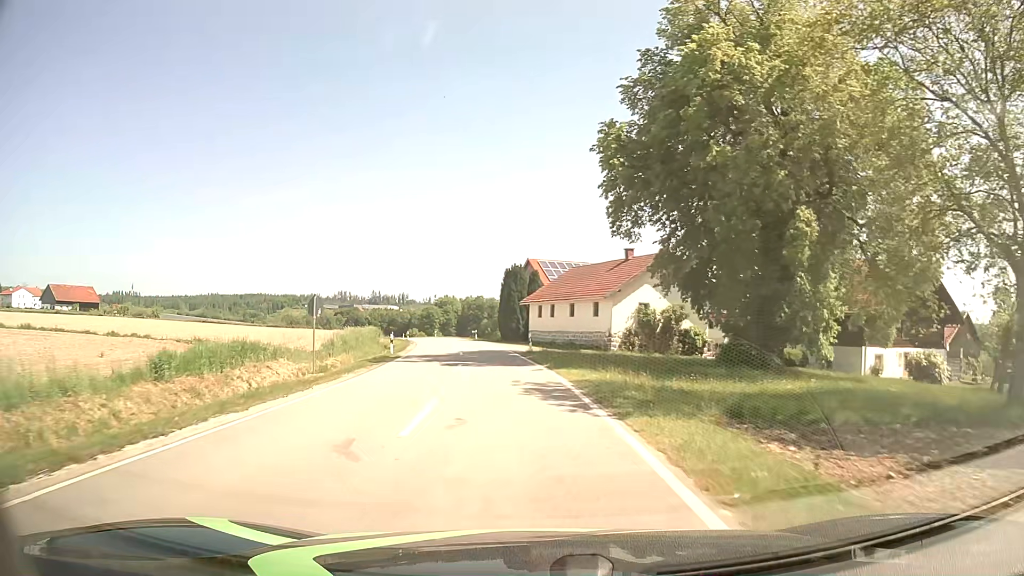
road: tertiary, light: Day
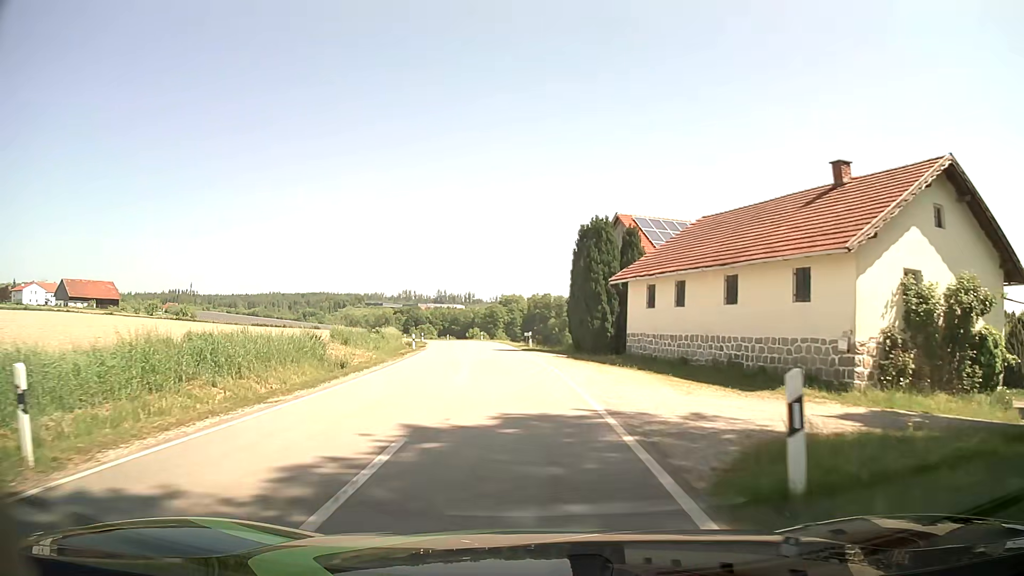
(-1.4, +28.7) m; -6°
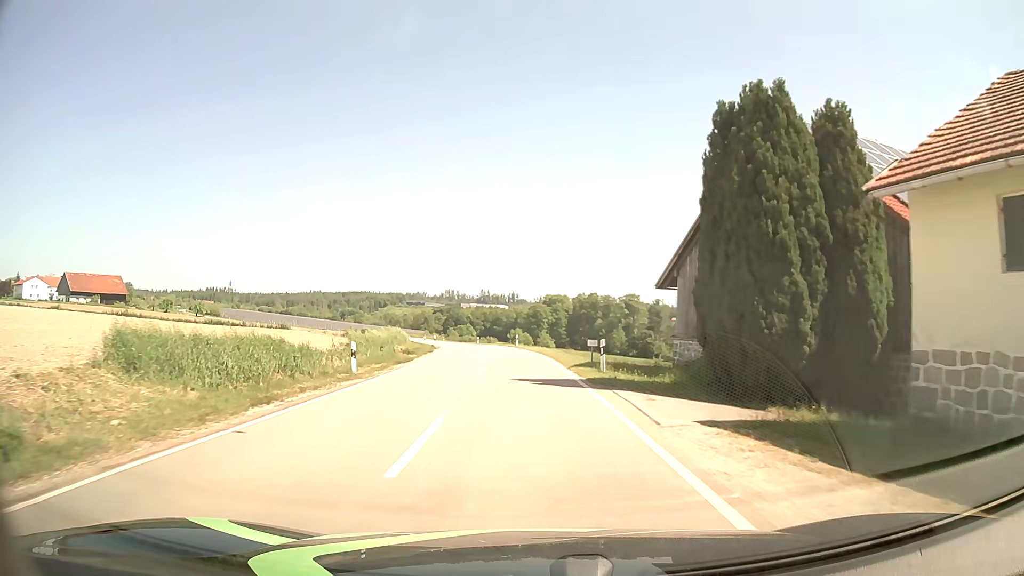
(-0.7, +21.8) m; -3°
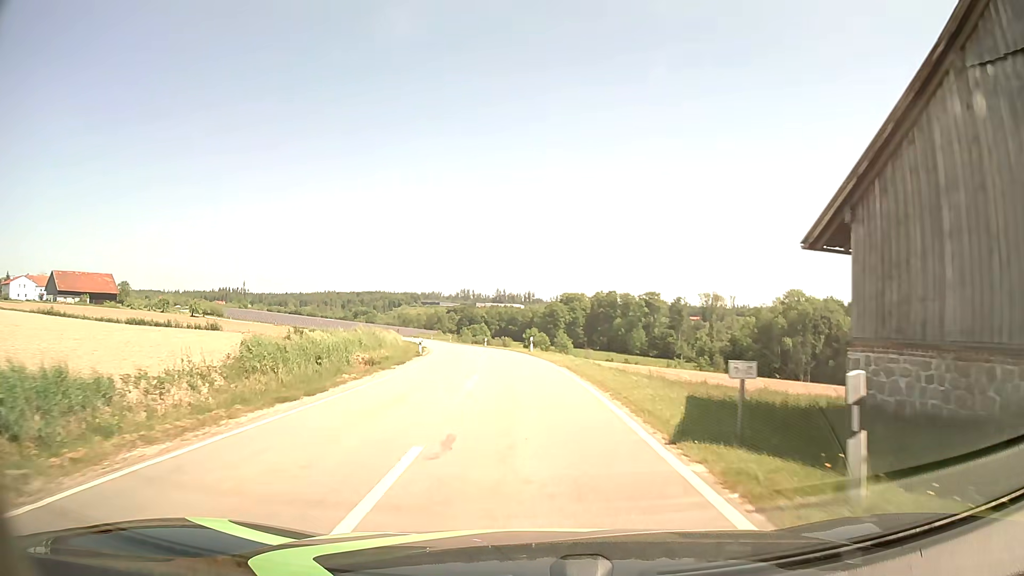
(-0.2, +14.8) m; -2°
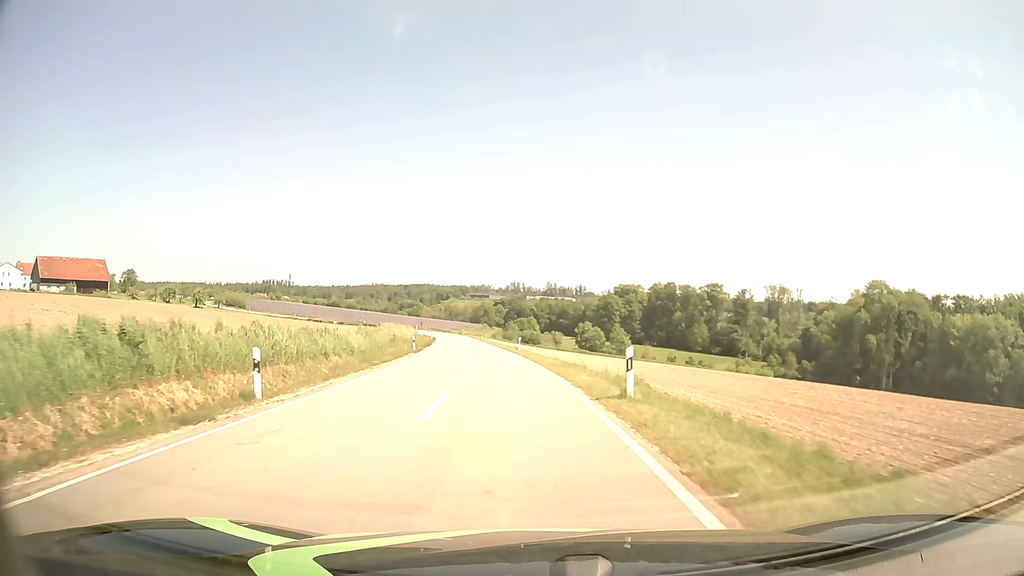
(-0.7, +30.1) m; -4°
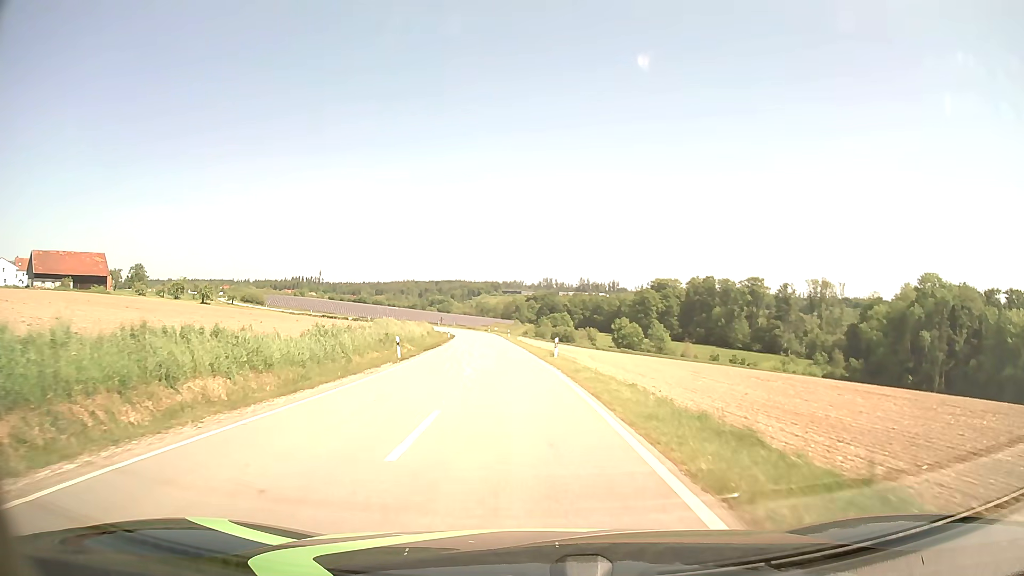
(-0.4, +15.3) m; -3°
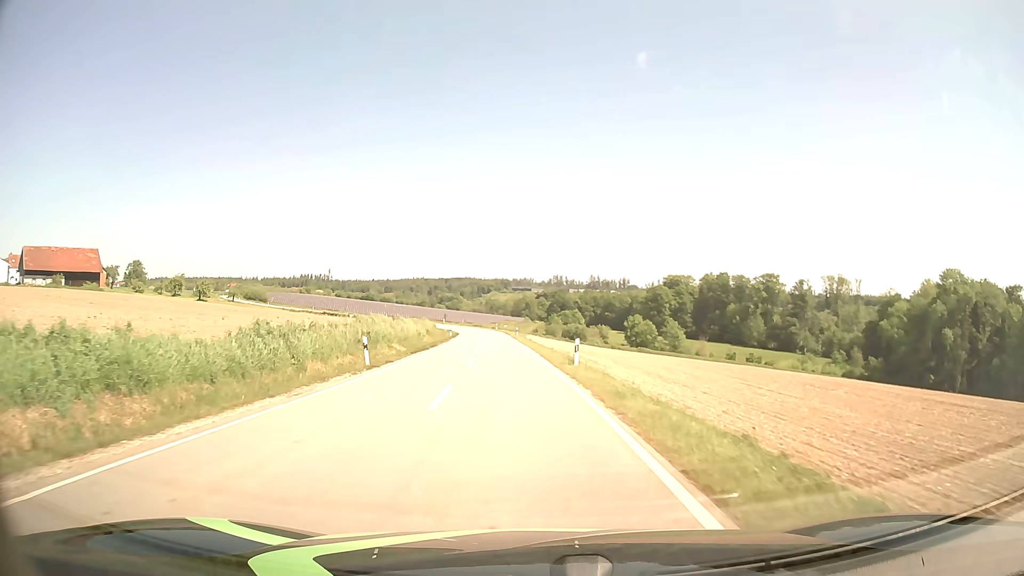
(-0.1, +7.8) m; -1°
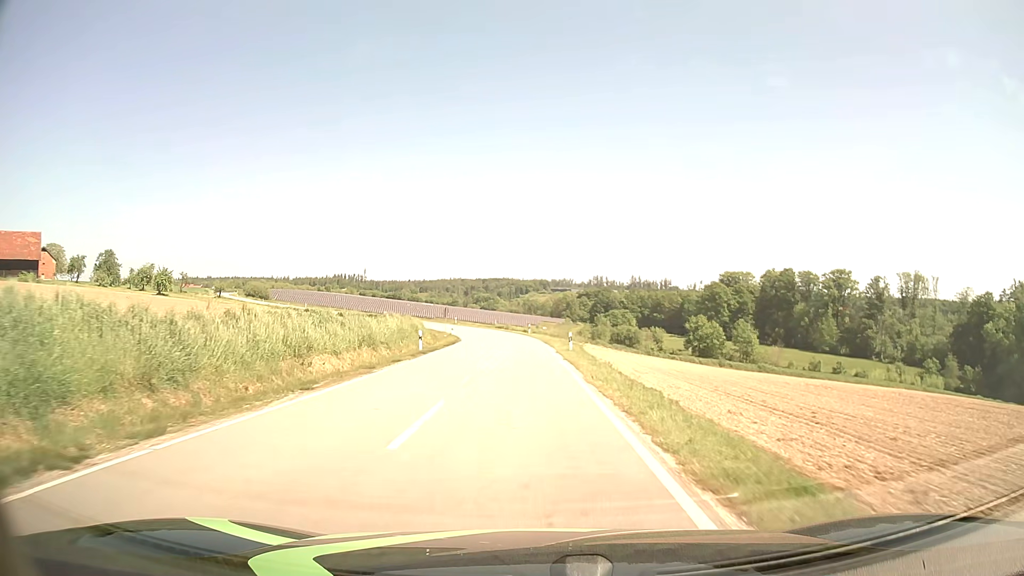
(-1.5, +39.9) m; -3°
(0, +10) (0, +20) (0, +30) (0, +40) (-1, +50) (-2, +60) (-4, +70) (-7, +79) (-11, +88) (-15, +97) m
